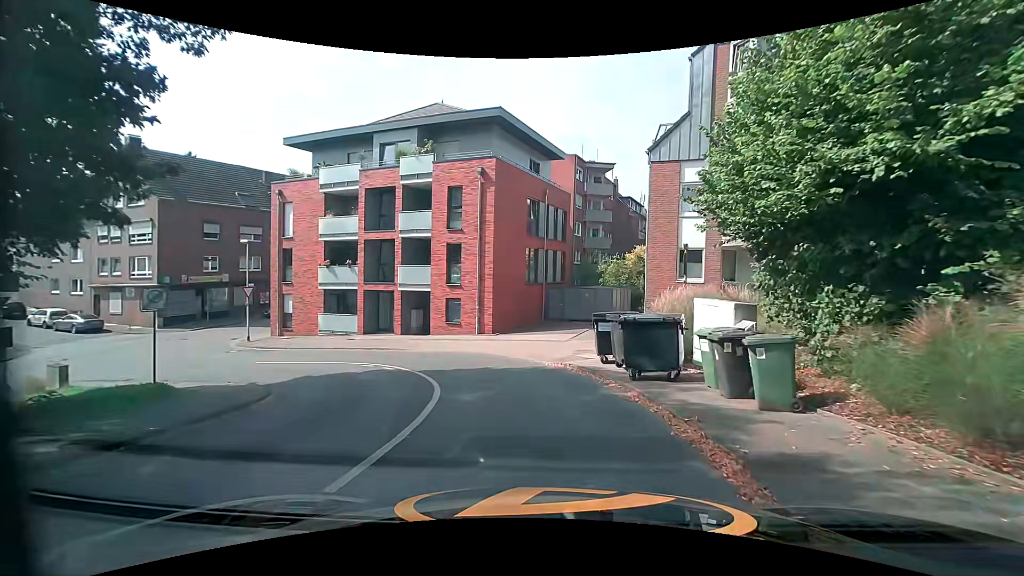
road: residential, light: Day
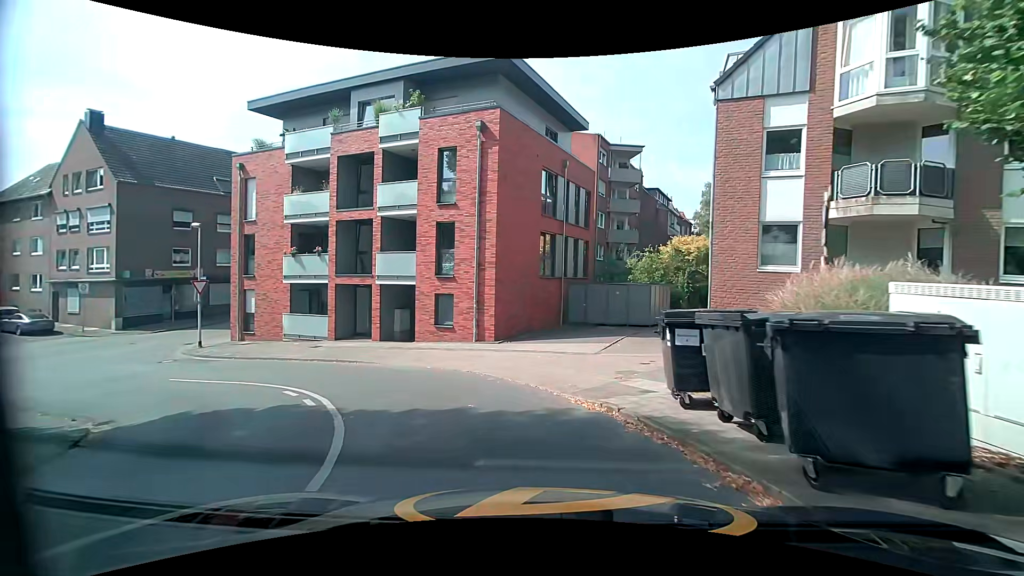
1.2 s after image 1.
(-0.2, +6.1) m; -3°
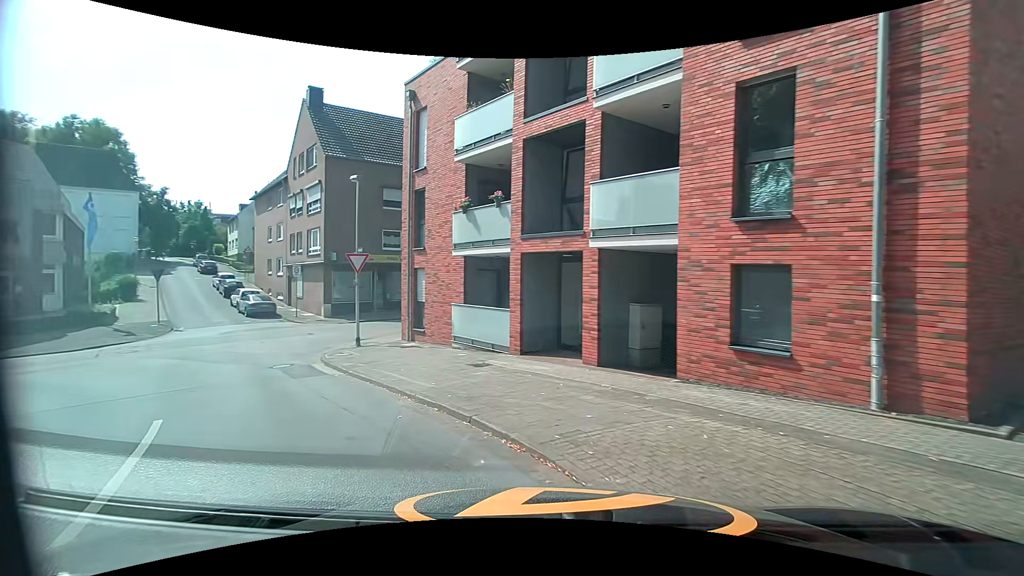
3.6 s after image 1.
(-2.2, +11.5) m; -27°
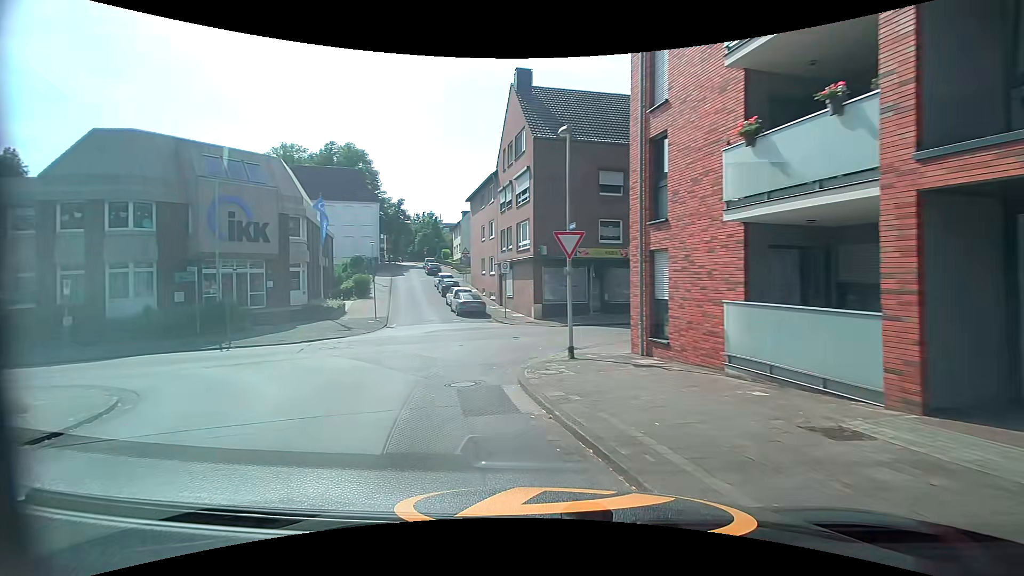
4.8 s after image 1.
(-1.2, +5.5) m; -25°
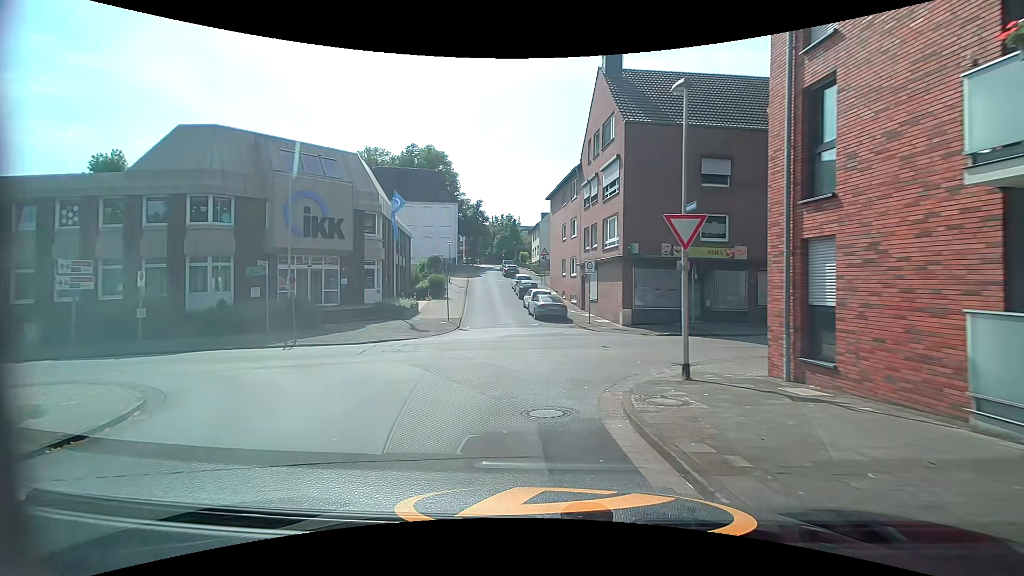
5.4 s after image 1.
(-0.2, +2.6) m; -8°
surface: asphalt
